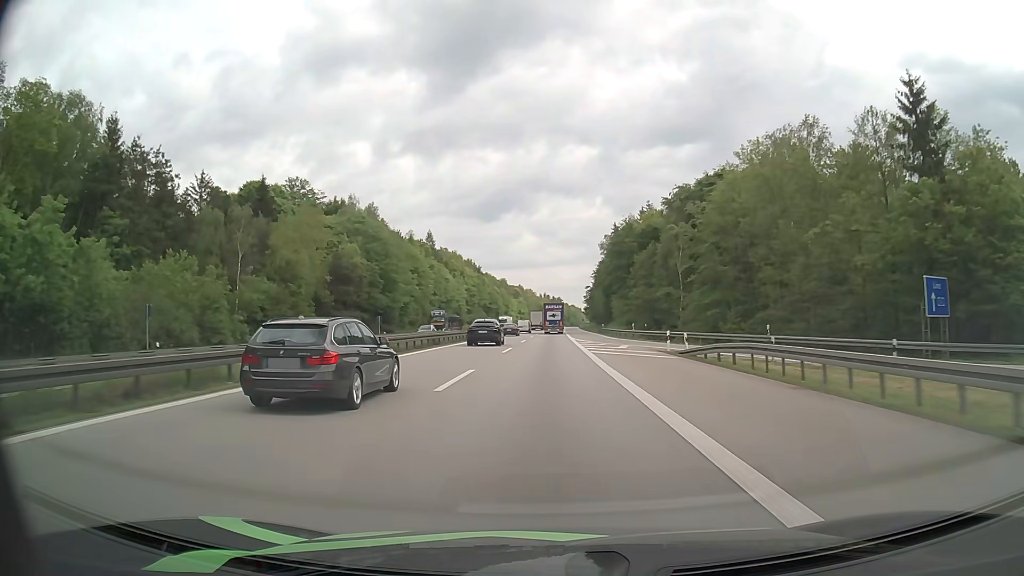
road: motorway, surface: asphalt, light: Day
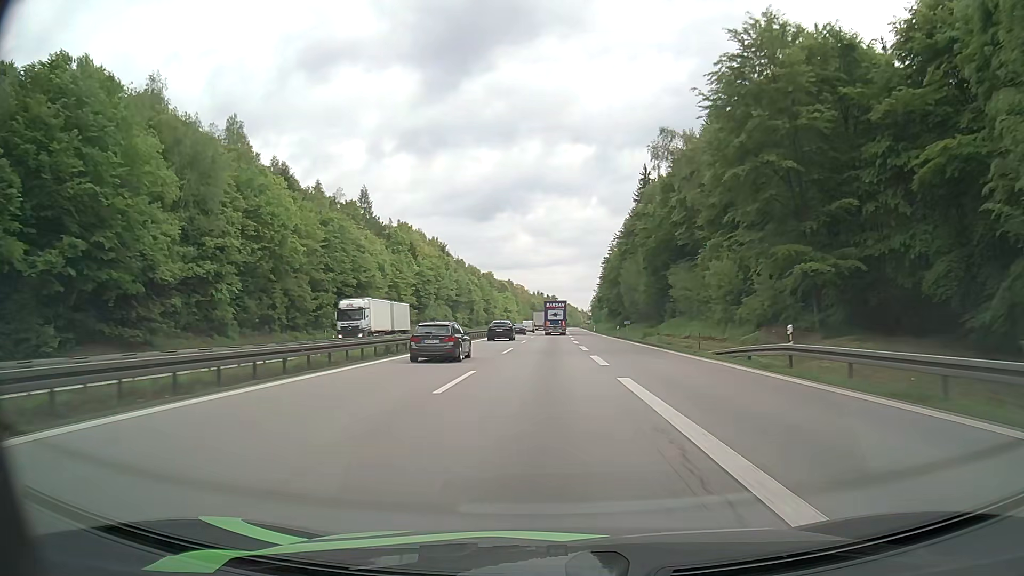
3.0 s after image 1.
(+0.4, +72.8) m; 0°
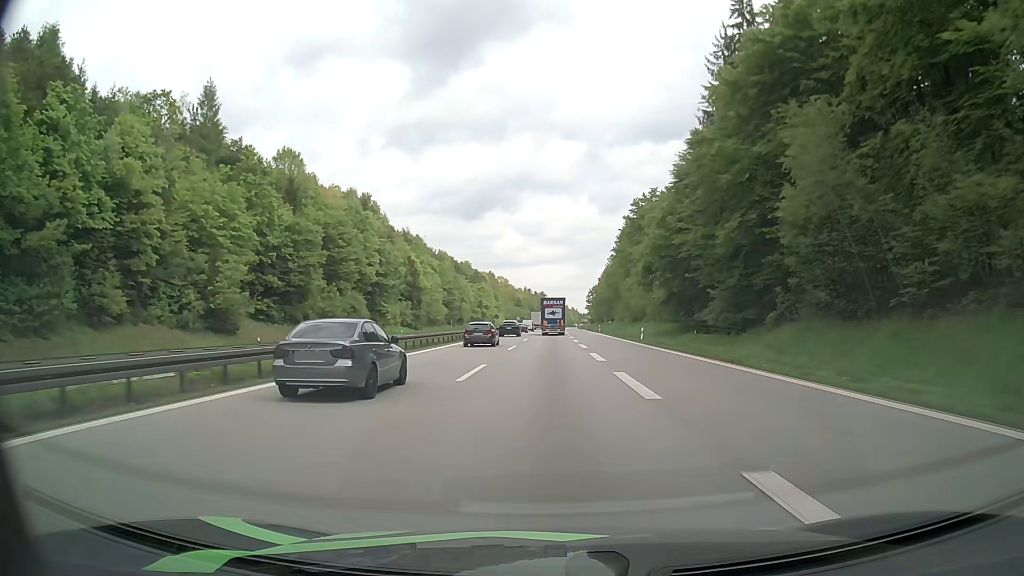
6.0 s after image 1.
(+0.3, +70.0) m; +1°
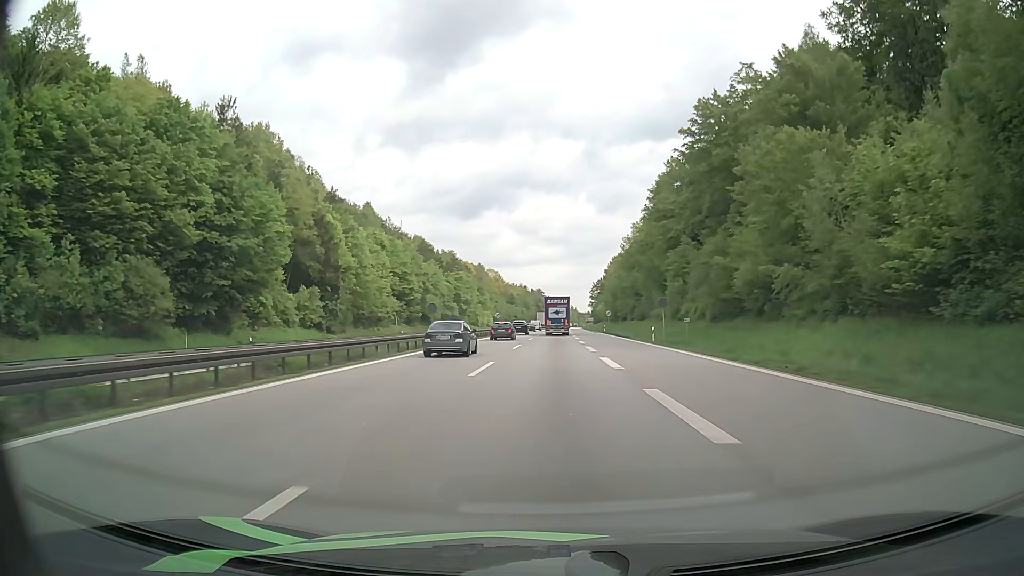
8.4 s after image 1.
(+0.2, +52.7) m; 0°
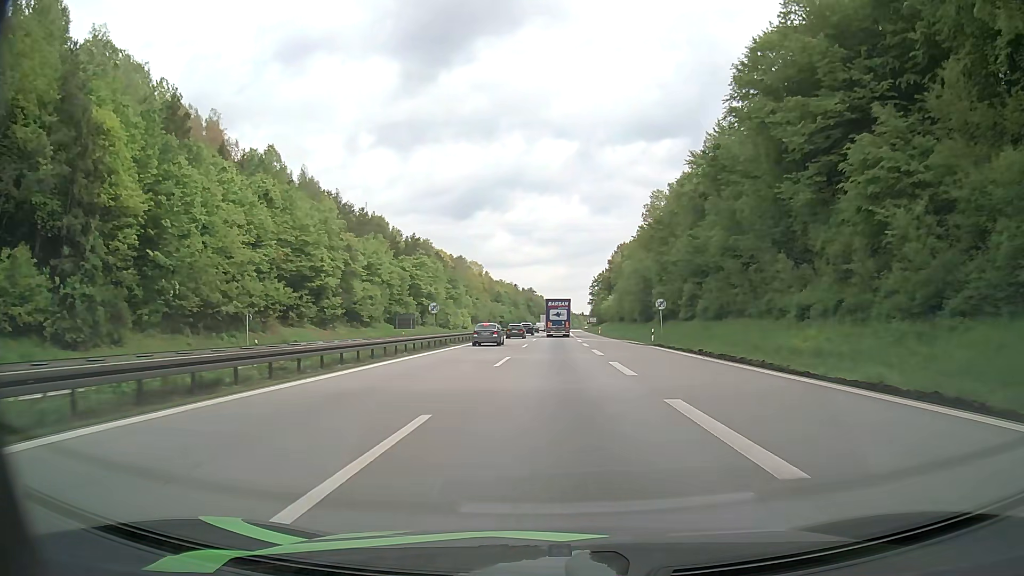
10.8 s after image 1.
(+0.3, +49.6) m; +1°
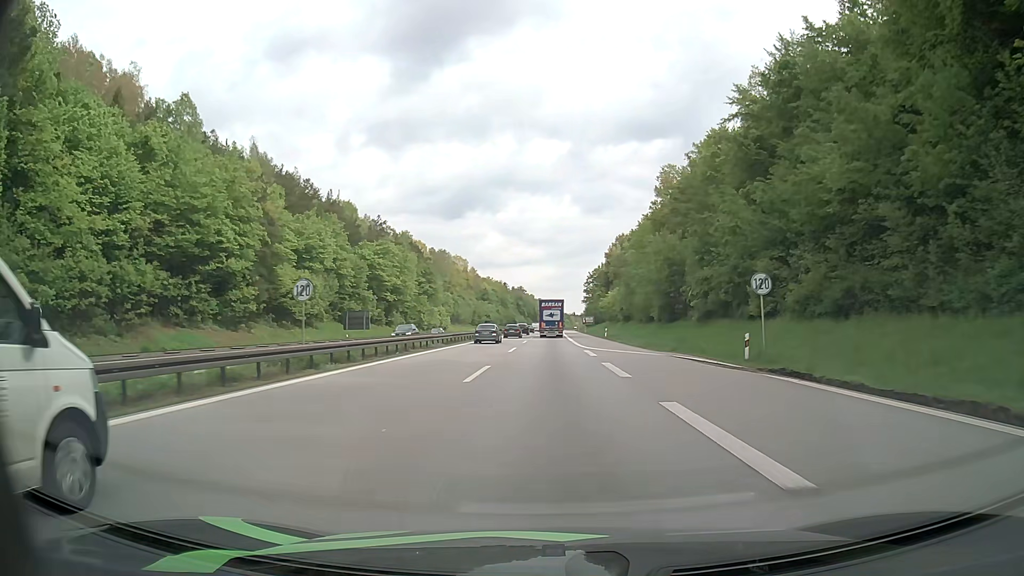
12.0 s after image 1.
(+0.2, +24.4) m; +1°
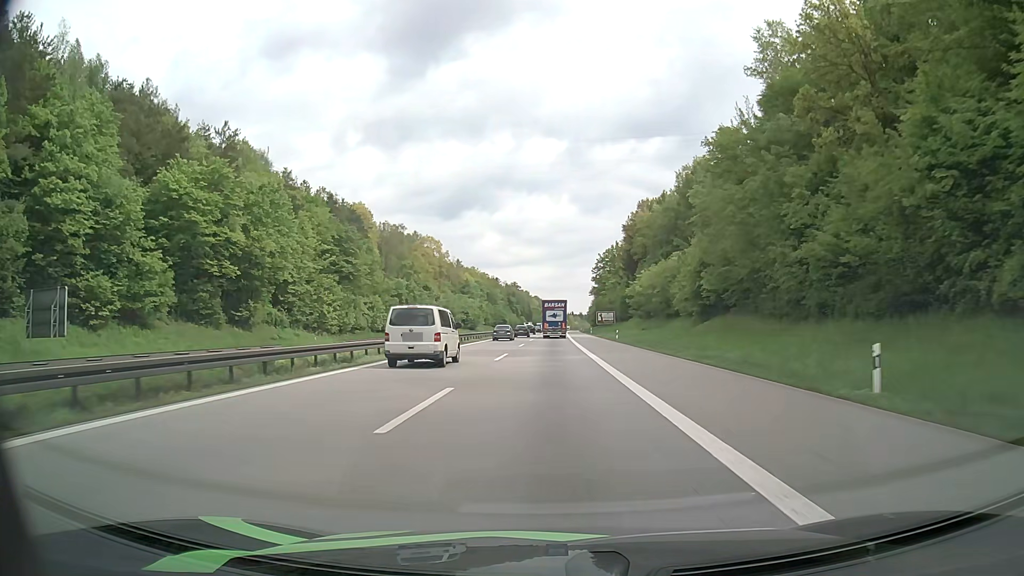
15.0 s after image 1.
(+0.2, +61.7) m; 0°
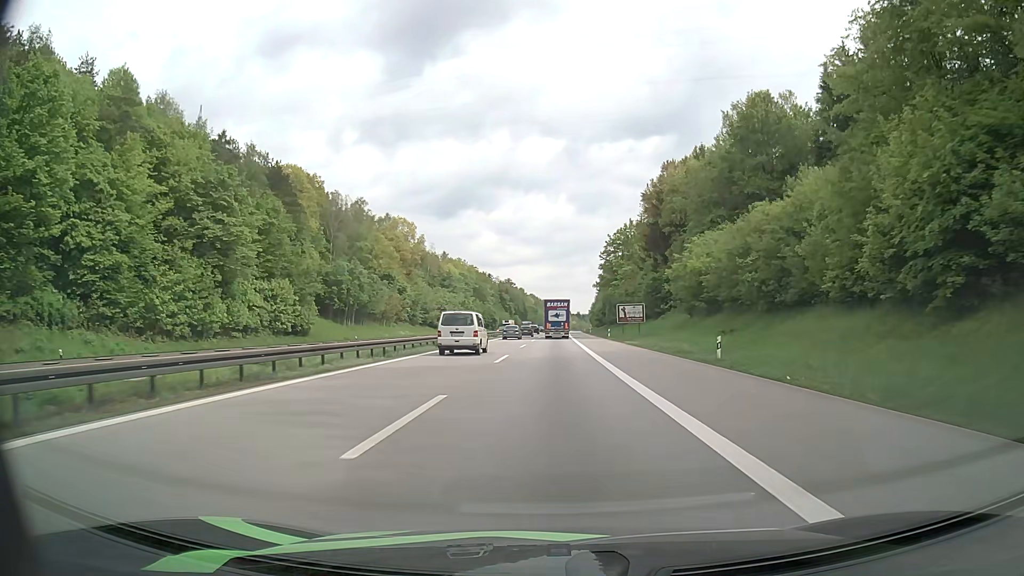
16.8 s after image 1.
(0.0, +38.0) m; 0°
(0, +10) (0, +20) (0, +30) (0, +40) (+1, +50) (+1, +60) (+1, +70) (+1, +80) (+2, +90) (+2, +100) m
